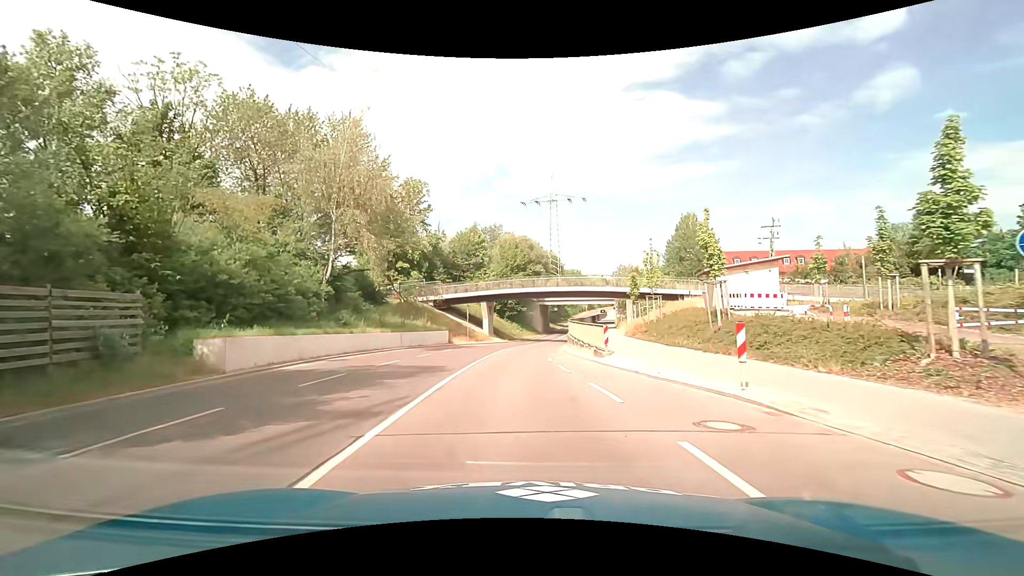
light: Day
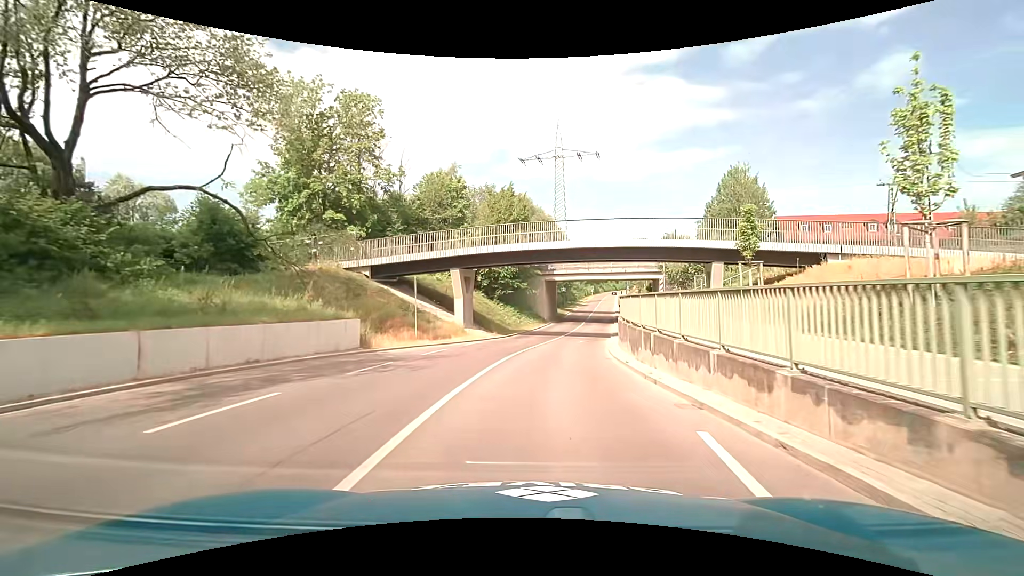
(-0.7, +23.5) m; 0°
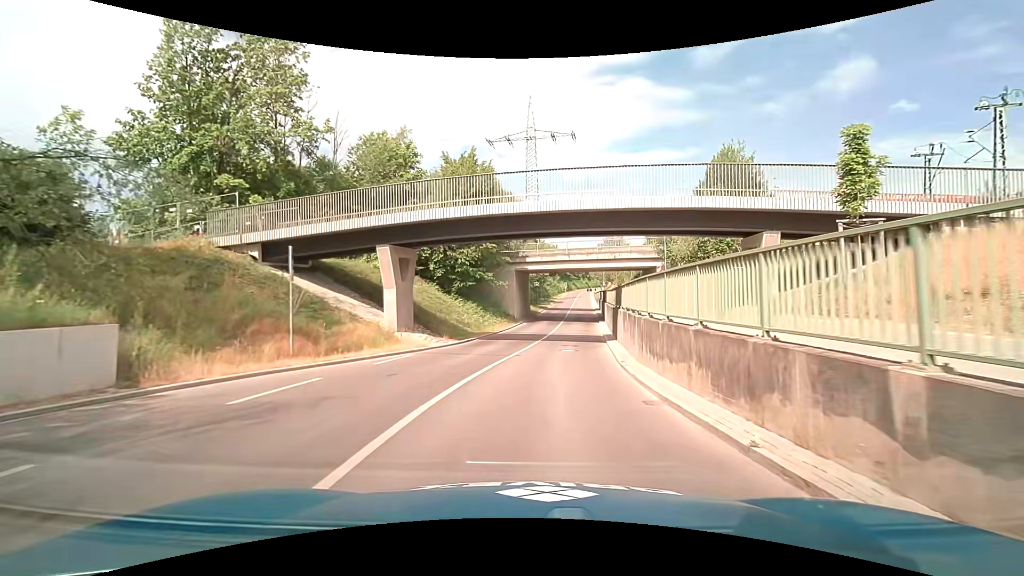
(+0.2, +10.0) m; +3°
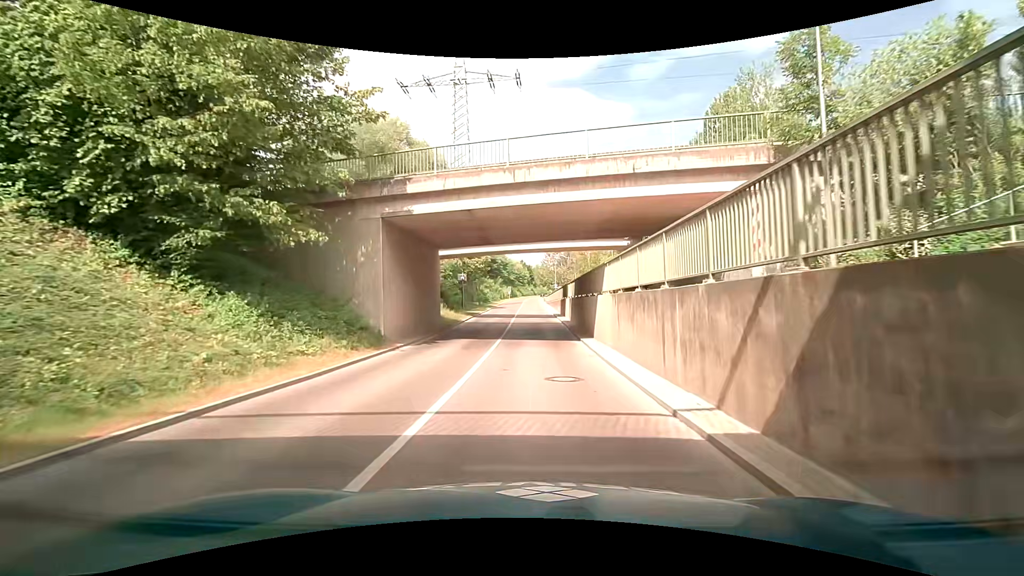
(+1.8, +25.1) m; +6°
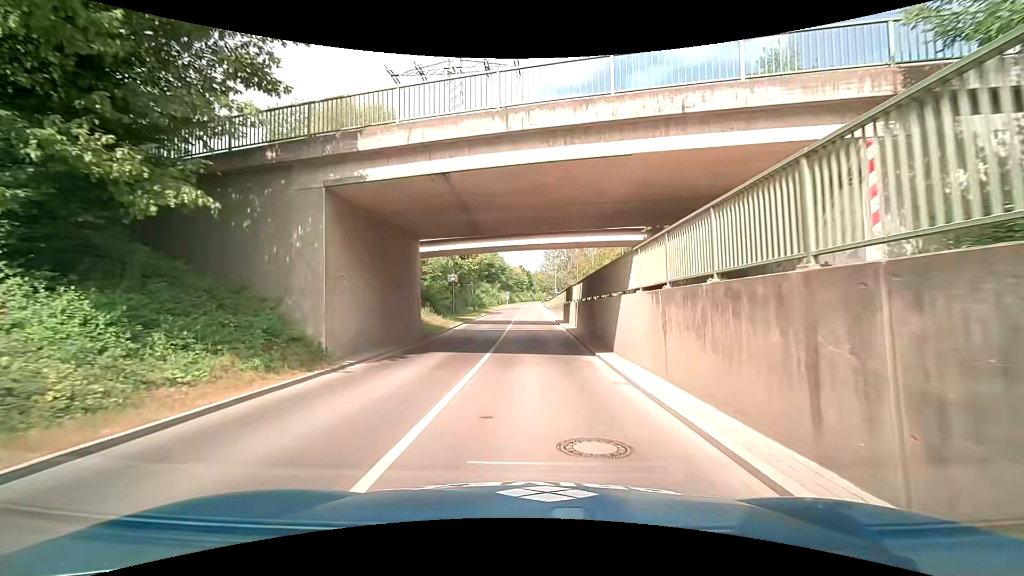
(0.0, +4.8) m; 0°
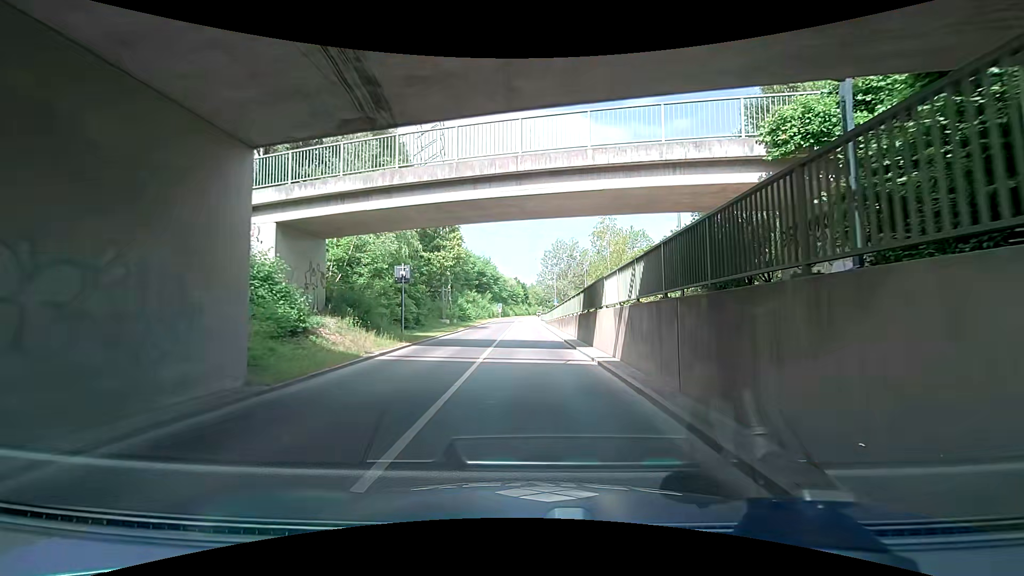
(+0.2, +14.1) m; +2°
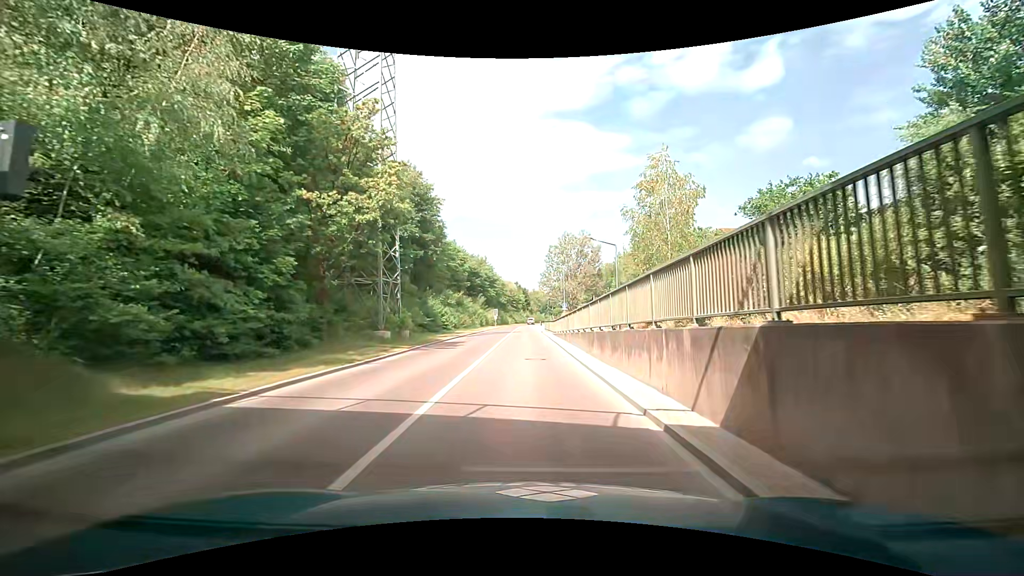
(-0.3, +18.5) m; -2°
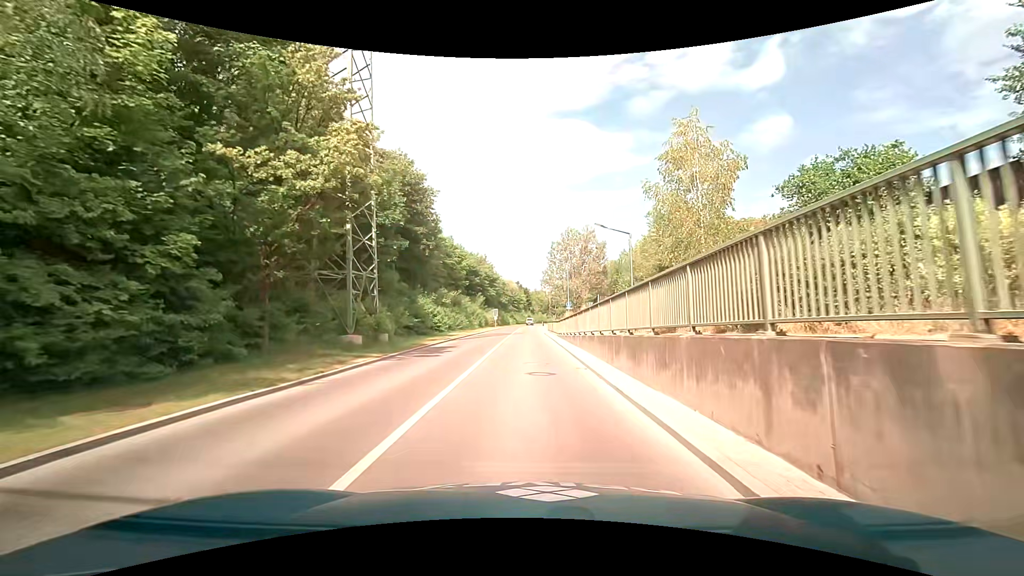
(+0.1, +4.5) m; +2°
(0, +10) (0, +20) (0, +30) (-1, +40) (-1, +50) (-1, +60) (-1, +70) (-1, +80) (-1, +90) (-1, +100) m
